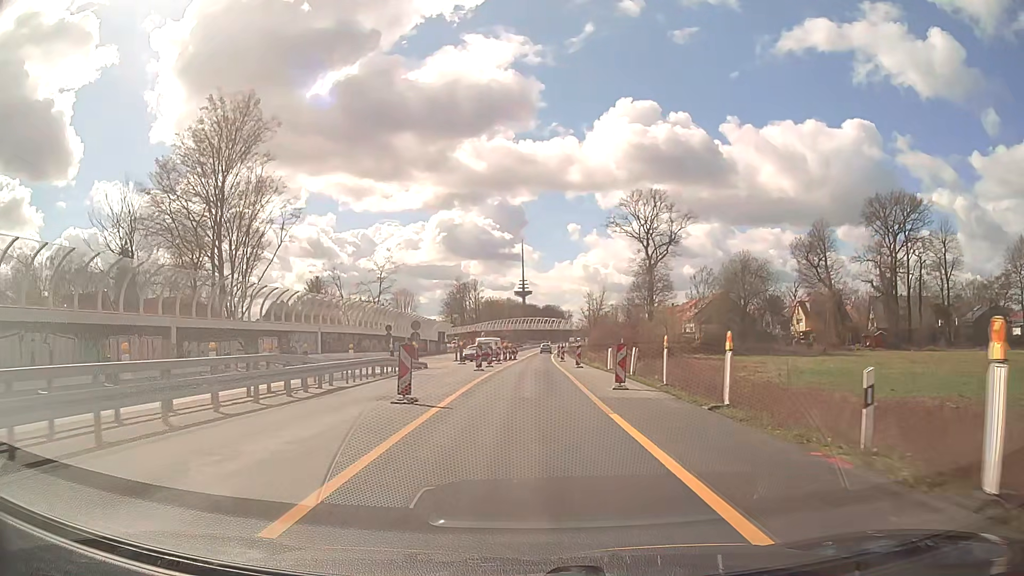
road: trunk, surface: asphalt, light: Day
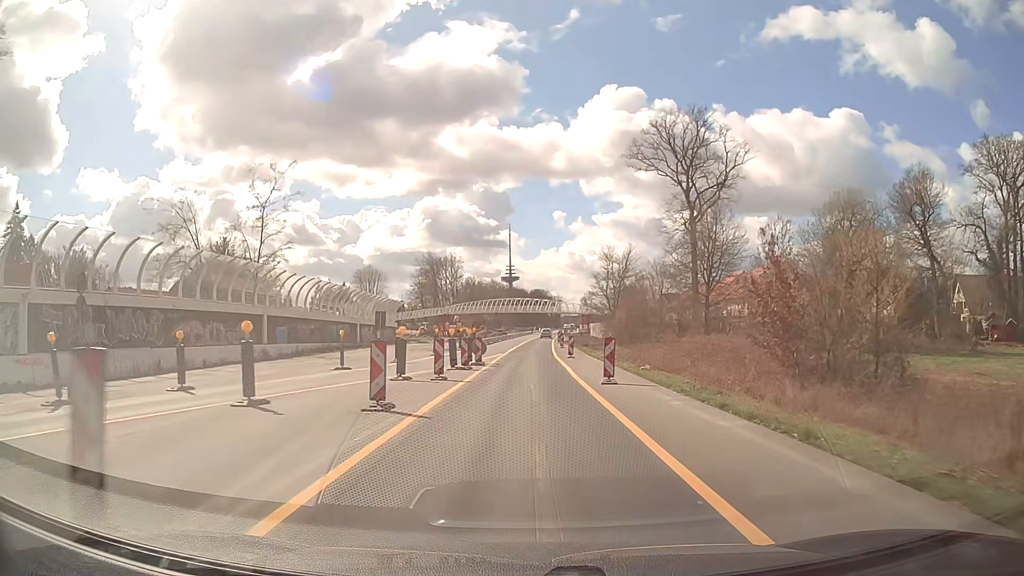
(+0.2, +38.2) m; +1°
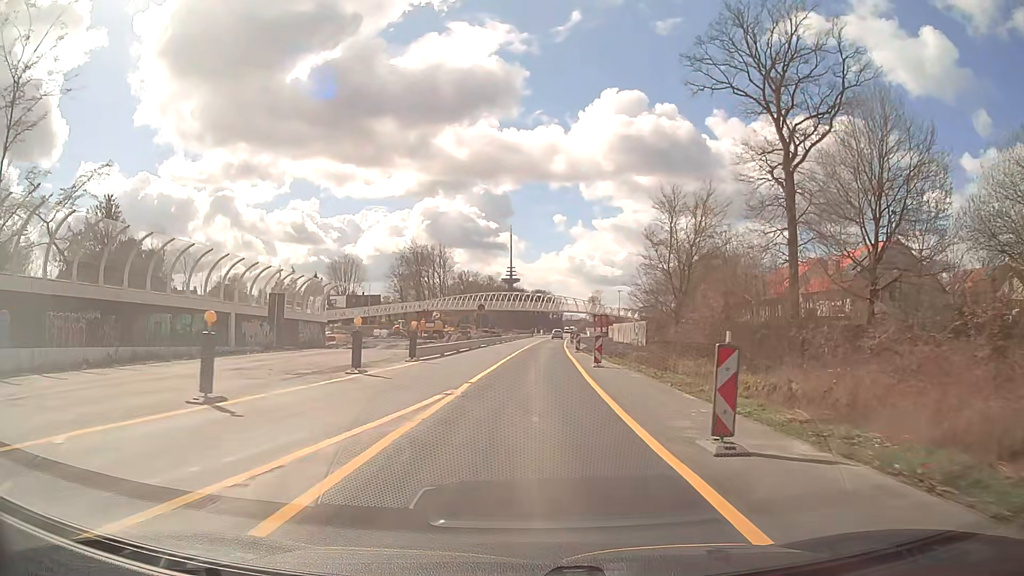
(+0.1, +30.8) m; 0°
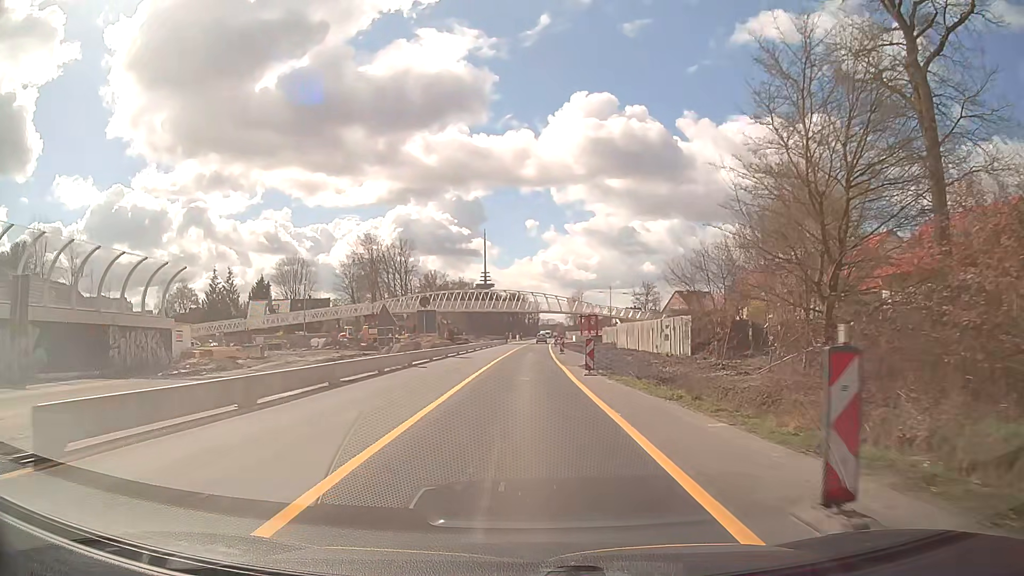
(+0.5, +22.8) m; +2°
(0, +10) (0, +20) (0, +30) (0, +40) (0, +50) (0, +60) (+1, +70) (+1, +80) (+1, +90) (+2, +100) m
